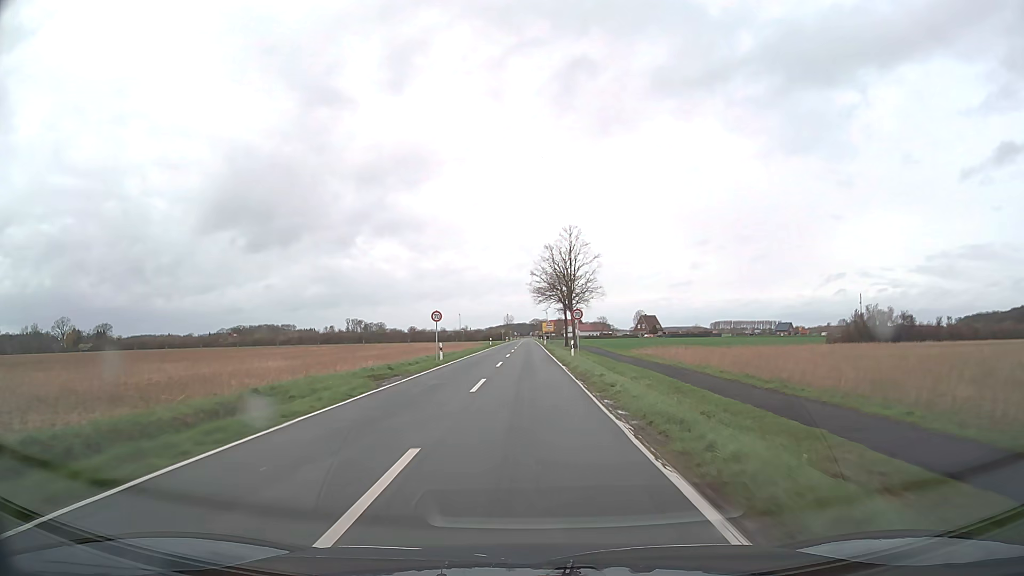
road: secondary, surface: asphalt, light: Day
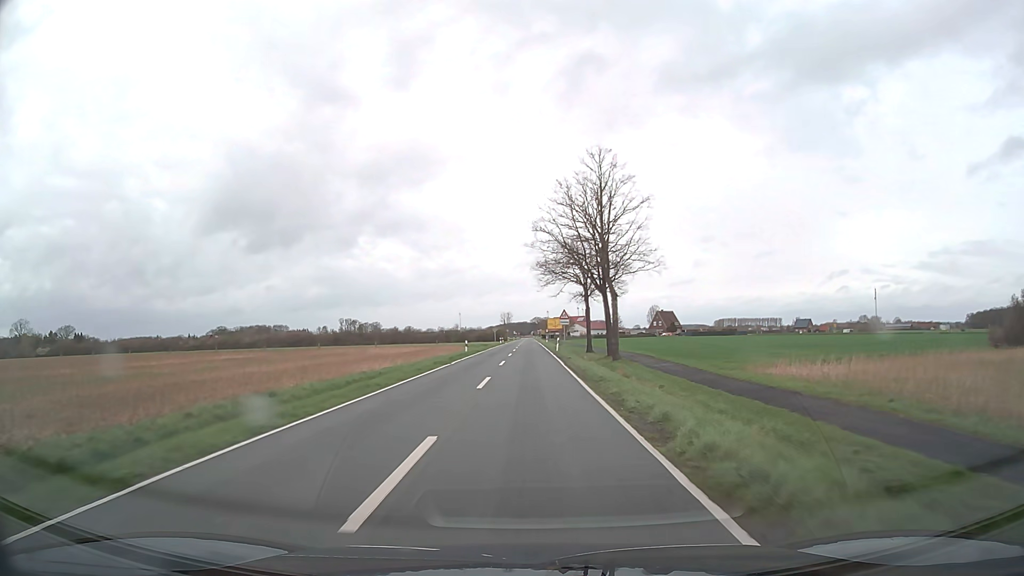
(0.0, +34.7) m; 0°
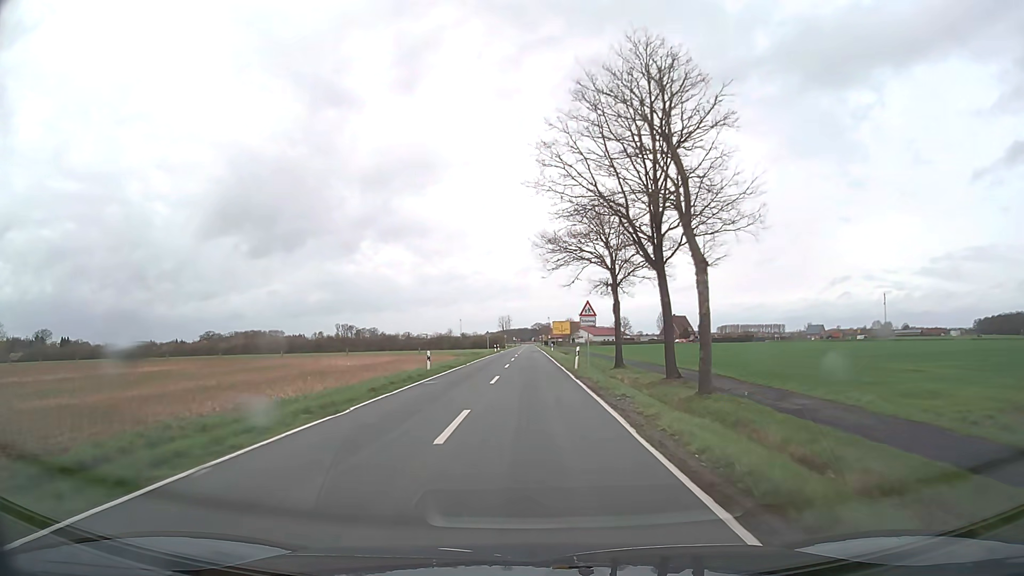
(-0.1, +19.9) m; 0°
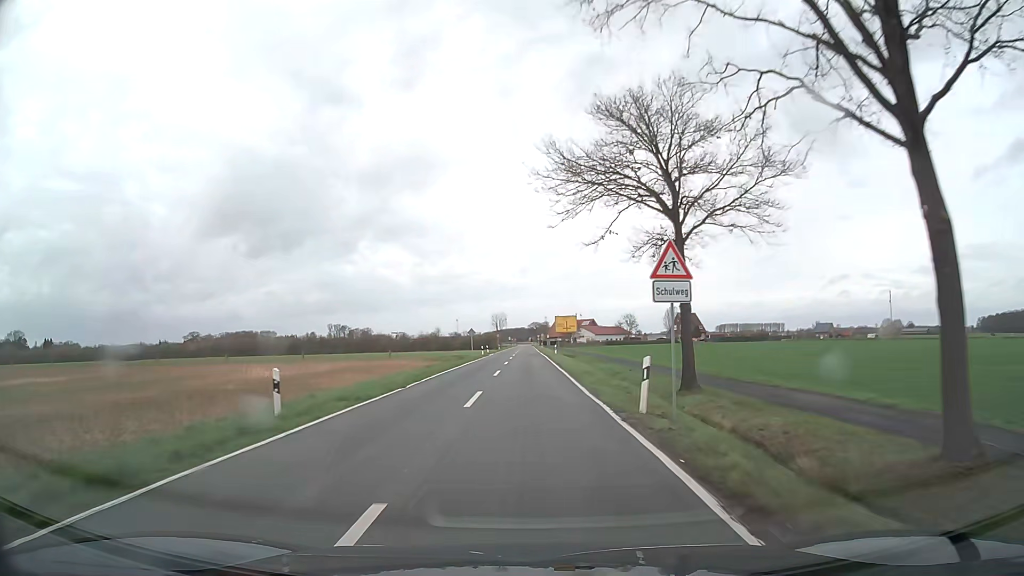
(0.0, +19.4) m; 0°
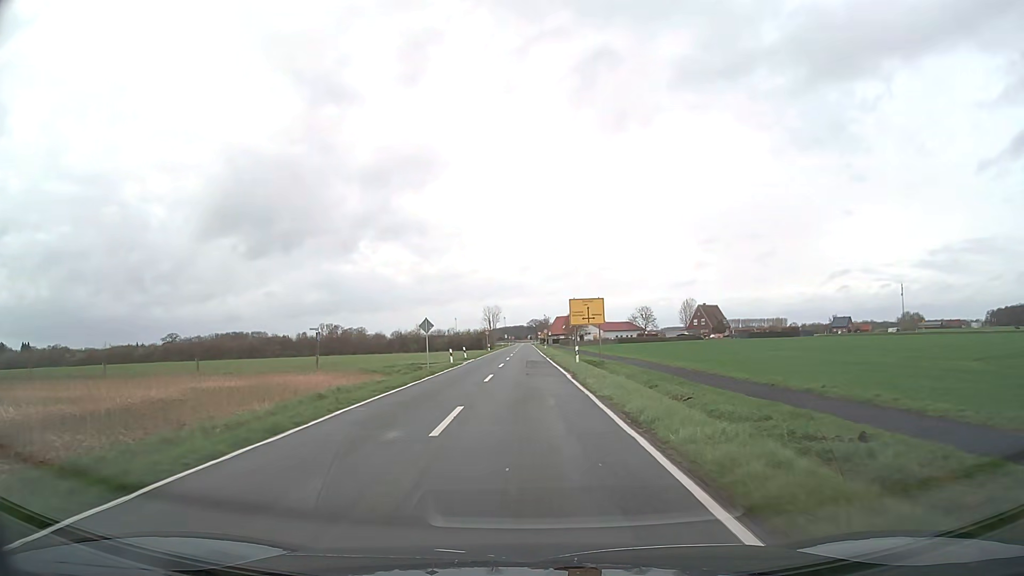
(0.0, +28.2) m; 0°
